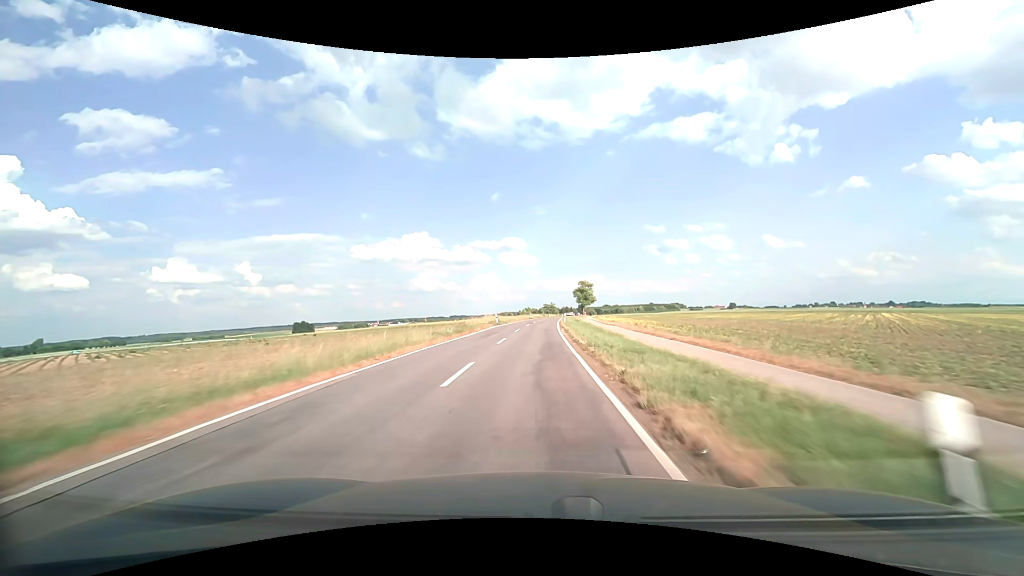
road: tertiary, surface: asphalt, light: Day
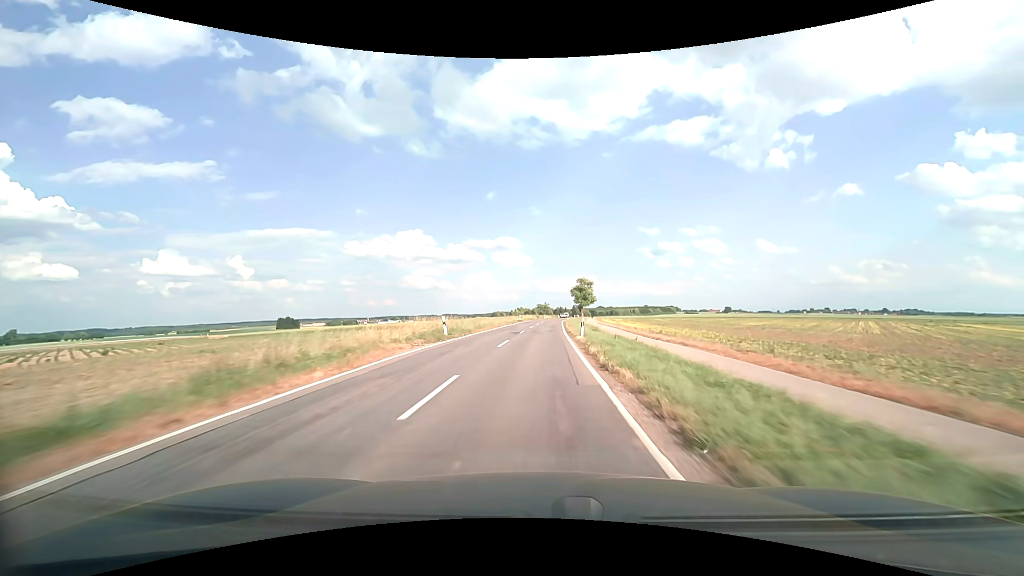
(+0.1, +26.5) m; +1°
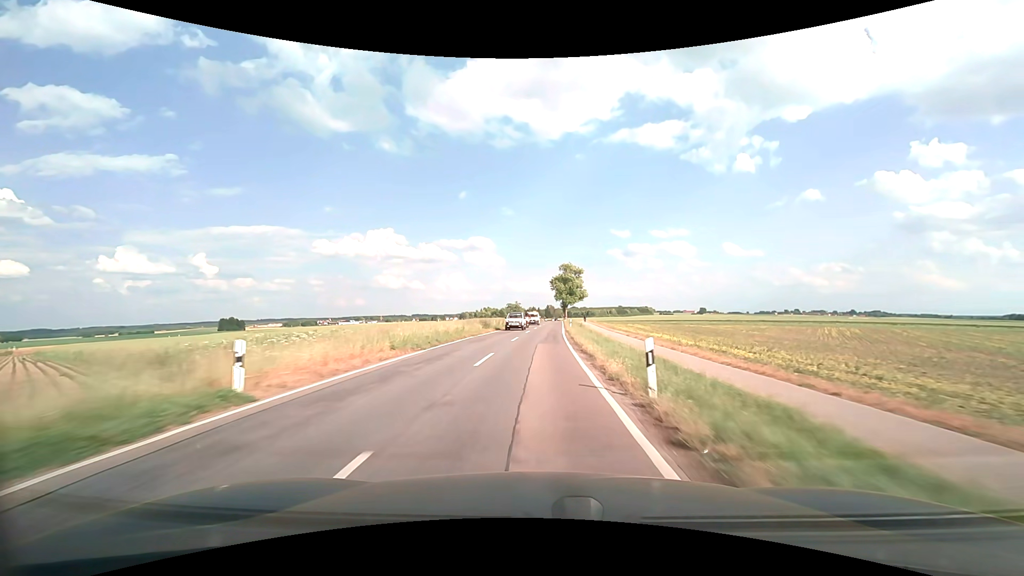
(+2.1, +66.0) m; +3°
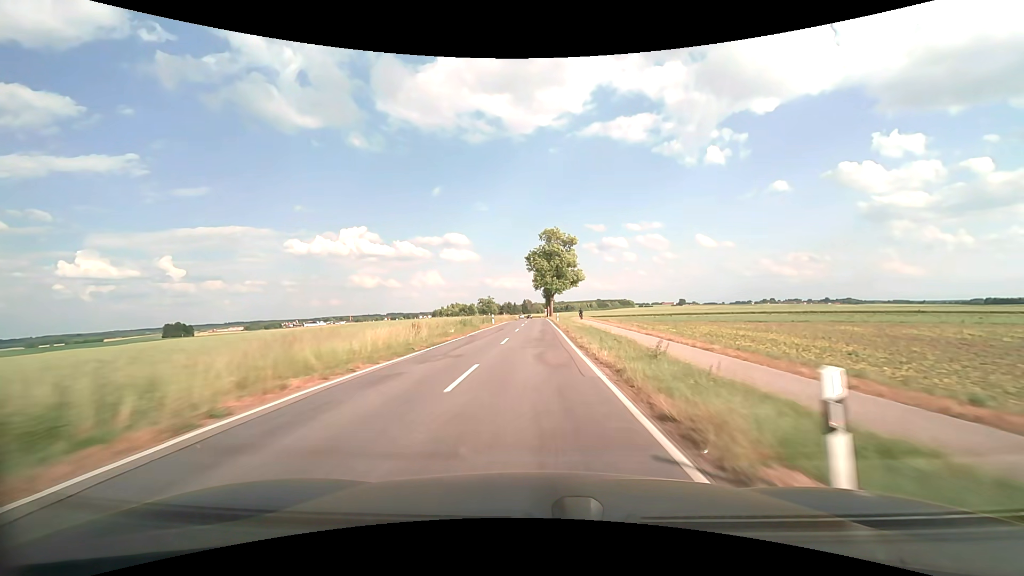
(+1.3, +52.9) m; +3°
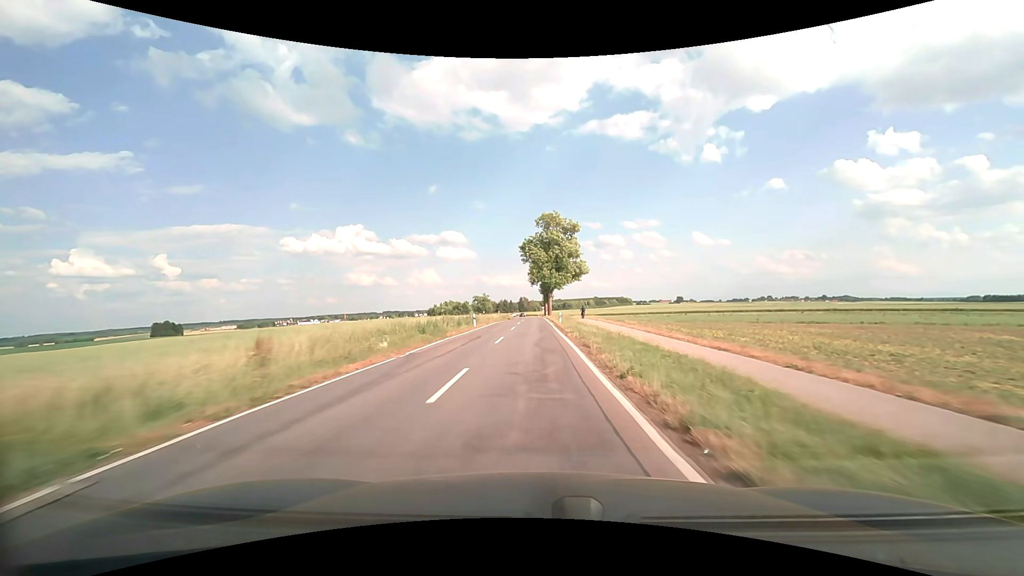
(+0.1, +13.1) m; +1°
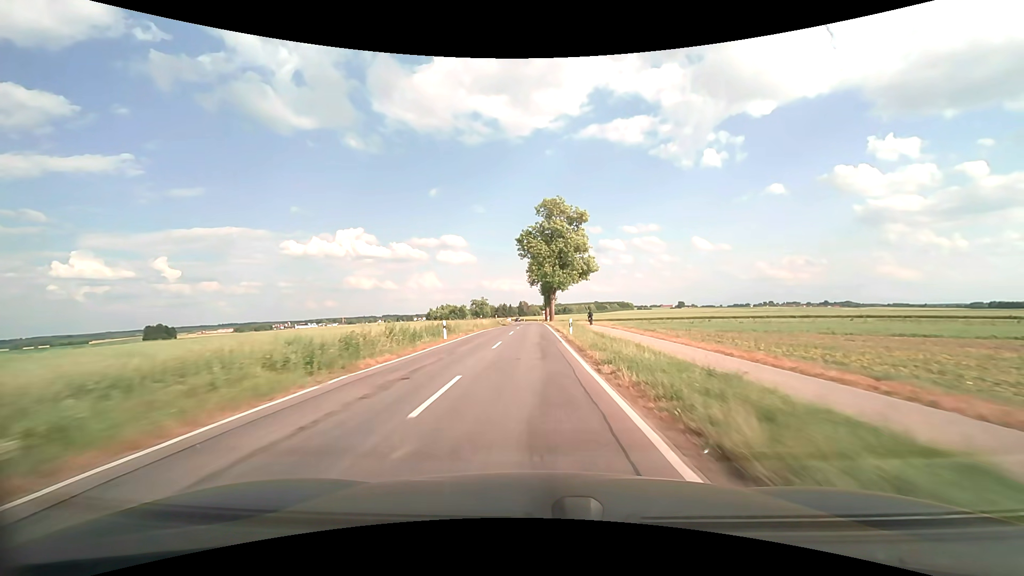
(0.0, +12.9) m; 0°
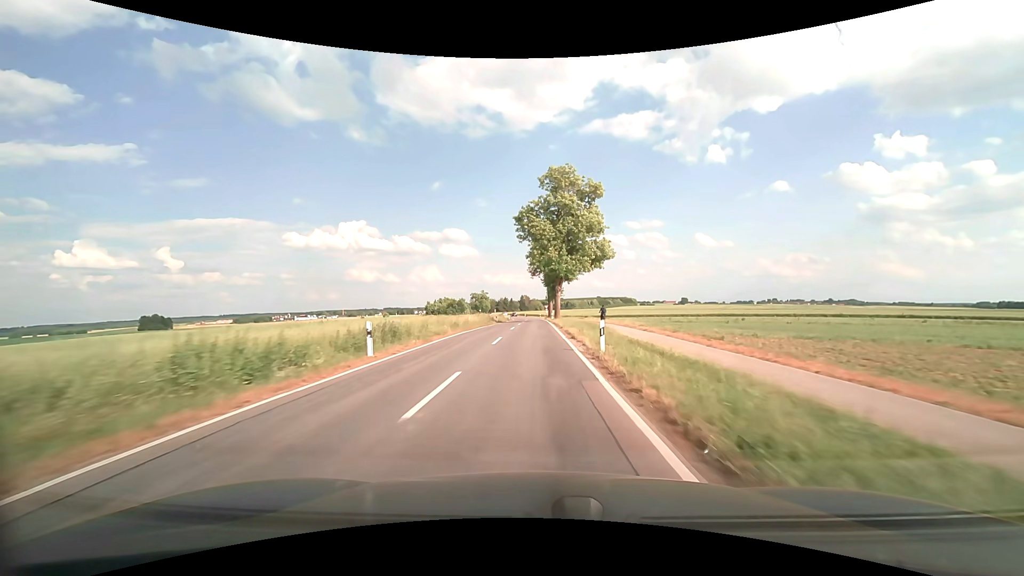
(0.0, +12.5) m; 0°
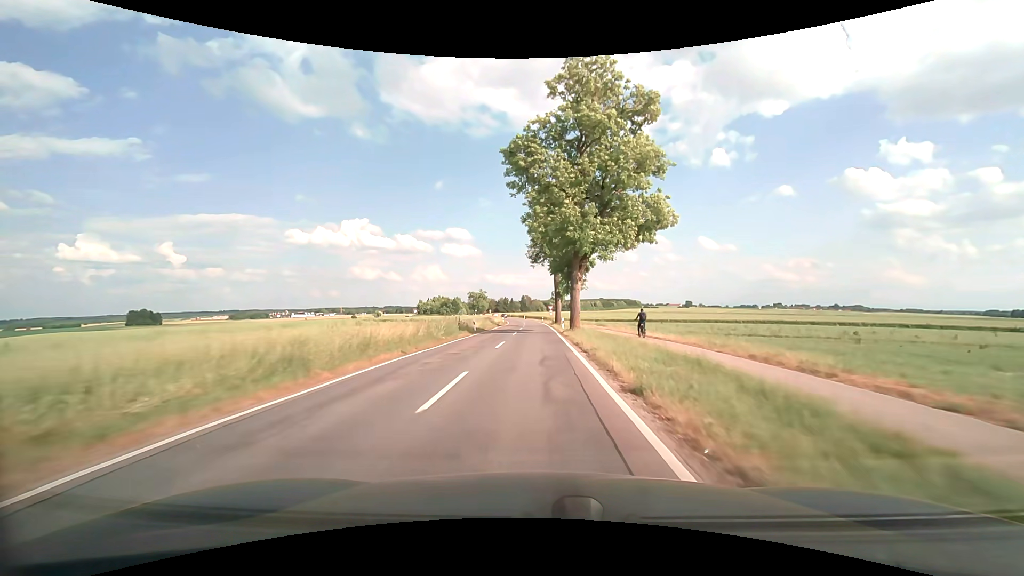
(-0.1, +23.7) m; 0°
(0, +10) (0, +20) (0, +30) (0, +40) (0, +50) (0, +60) (0, +70) (0, +80) (-1, +90) (-1, +100) m
